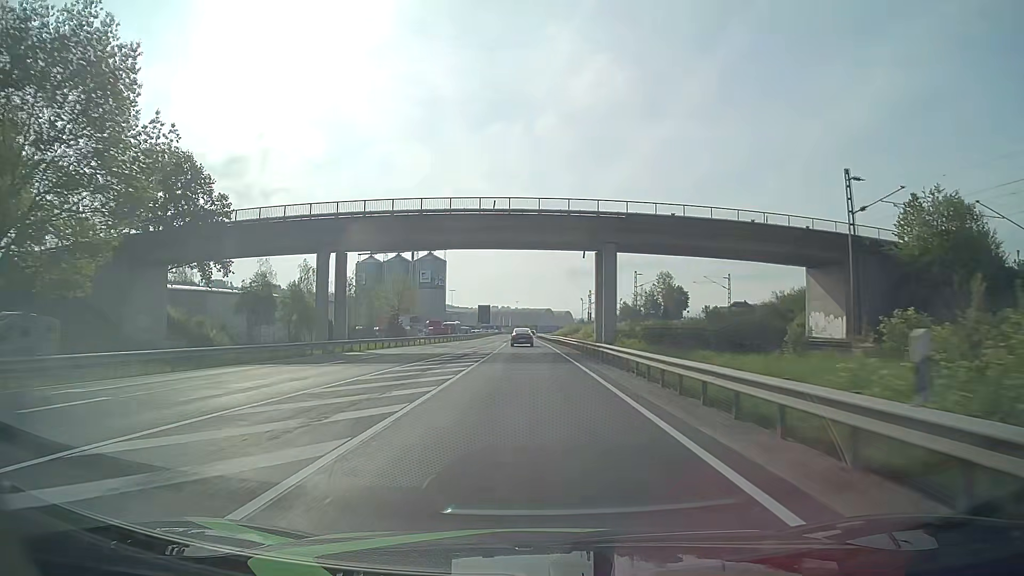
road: primary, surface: asphalt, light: Day
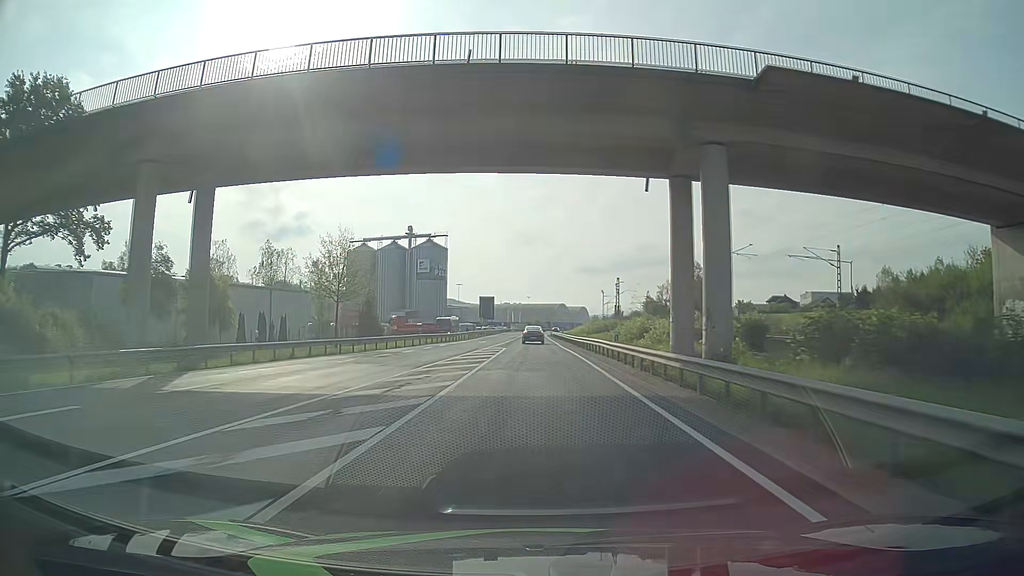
(-0.2, +26.6) m; -1°
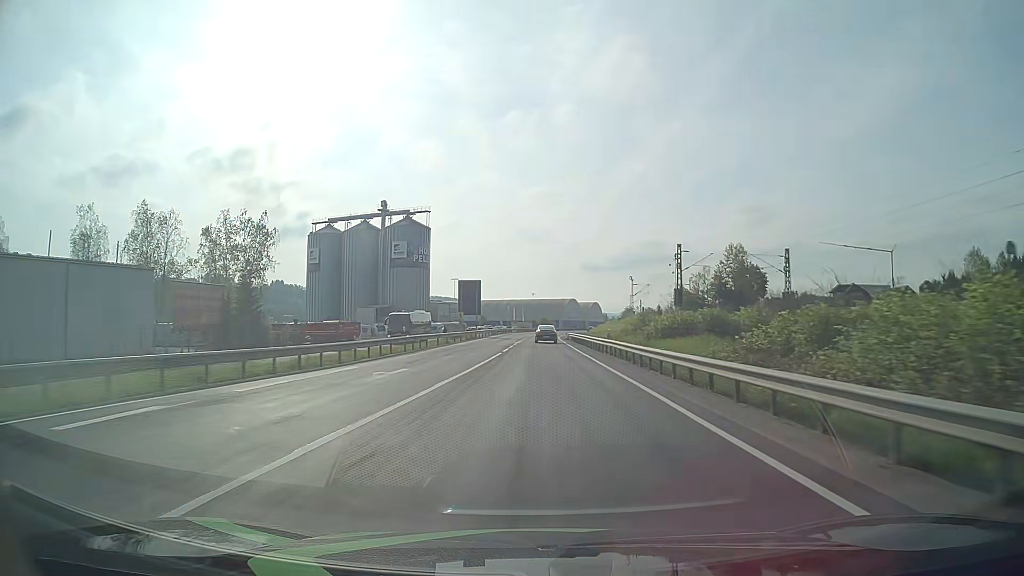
(-0.3, +41.8) m; 0°
(0, +10) (0, +20) (0, +30) (0, +40) (0, +50) (+1, +60) (+1, +70) (+1, +80) (+2, +90) (+2, +100) m
